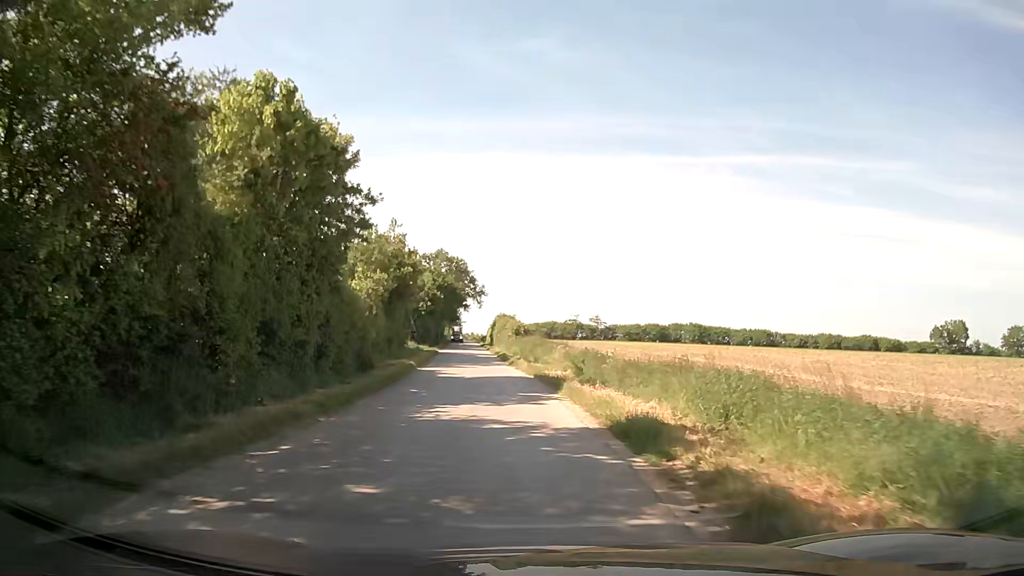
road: unclassified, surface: asphalt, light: Day
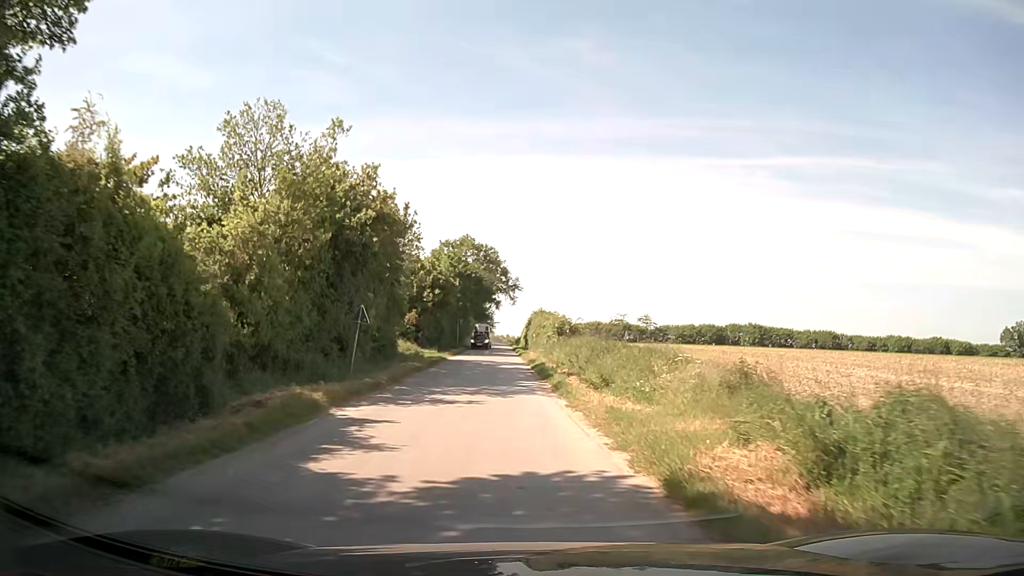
(-0.6, +19.3) m; -3°
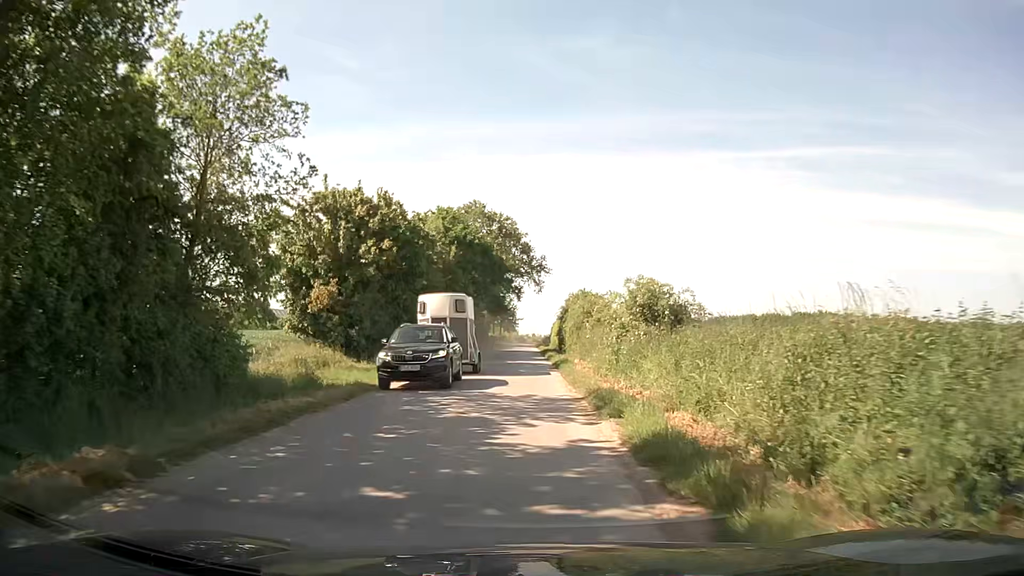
(-0.6, +26.2) m; -2°
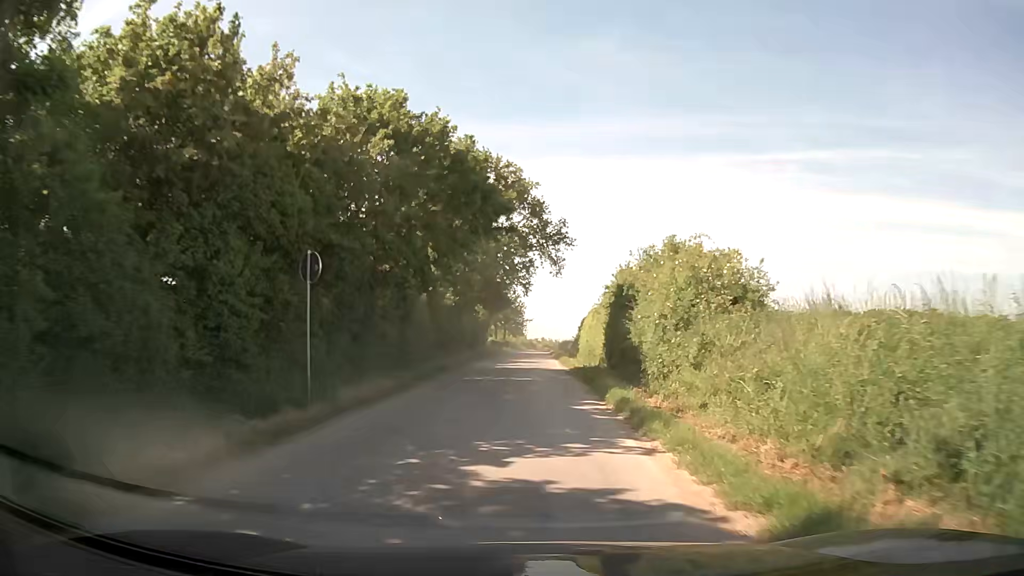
(-0.3, +27.0) m; 0°
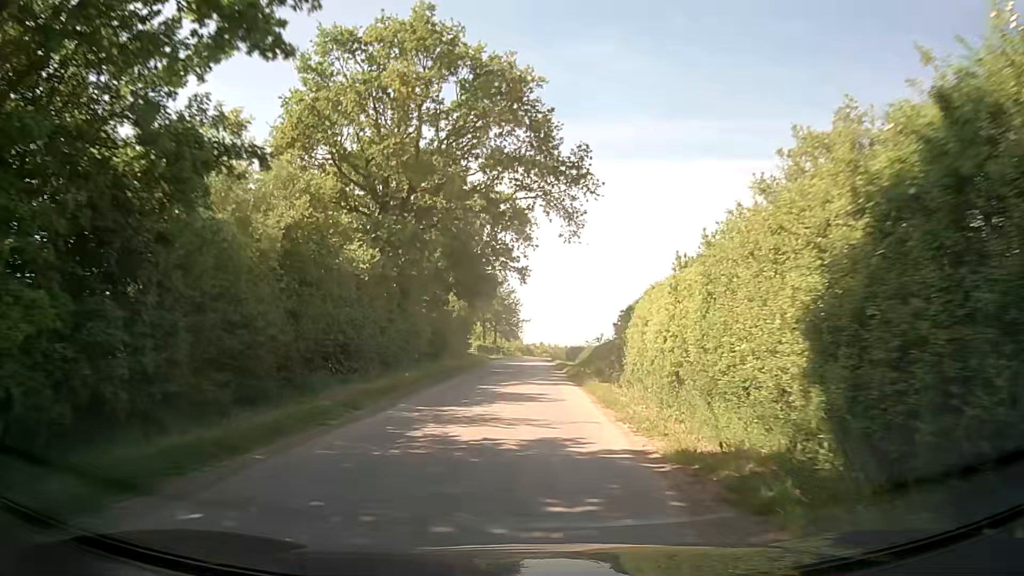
(0.0, +22.0) m; 0°
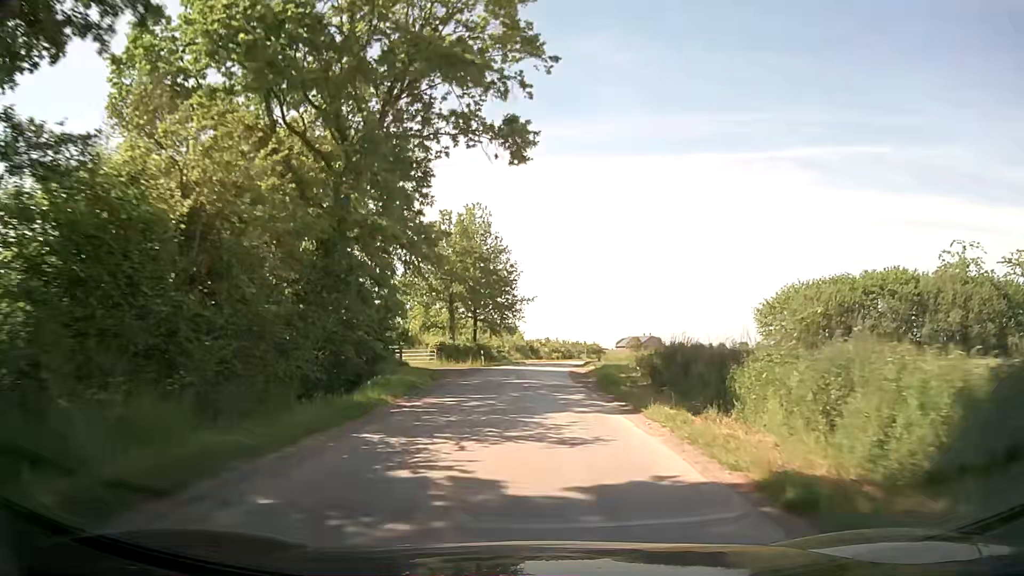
(0.0, +40.3) m; 0°
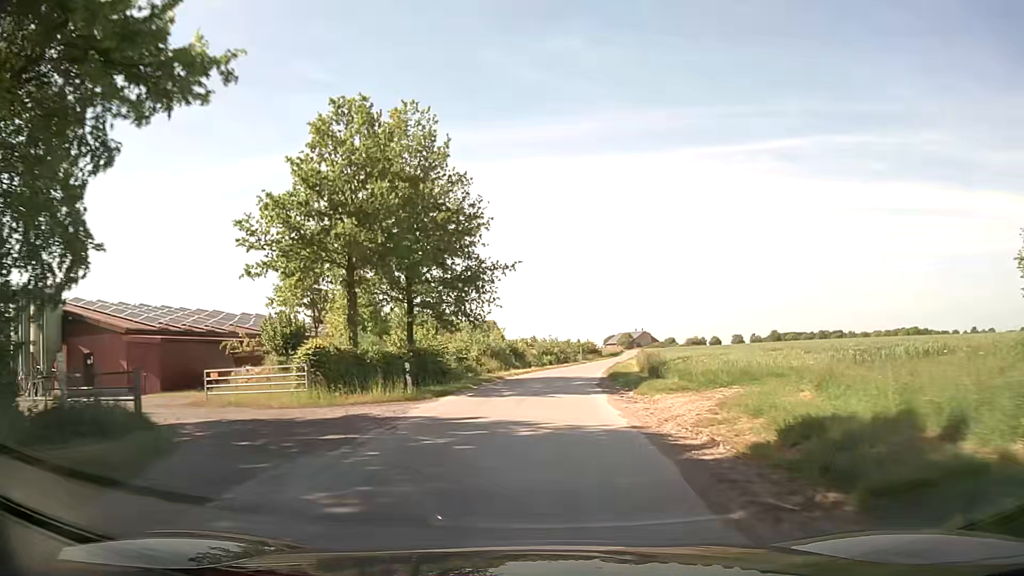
(+0.1, +25.0) m; +1°
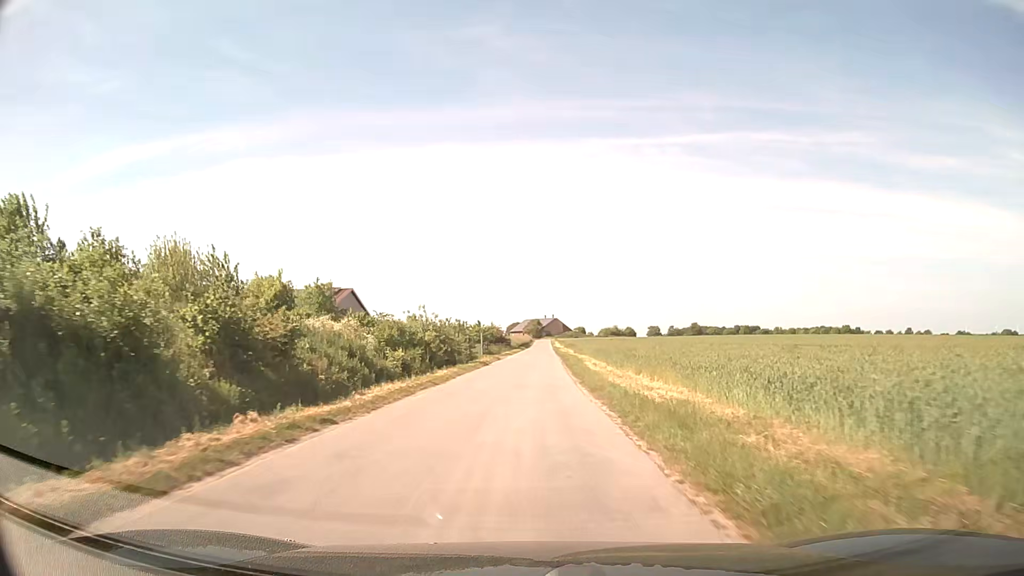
(+2.7, +42.2) m; +8°
